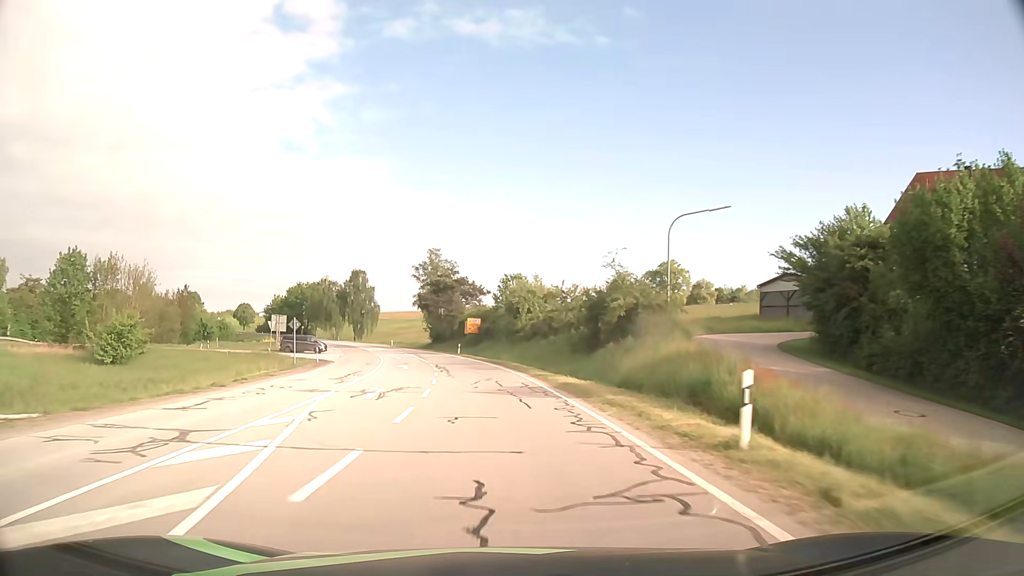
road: secondary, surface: asphalt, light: Day
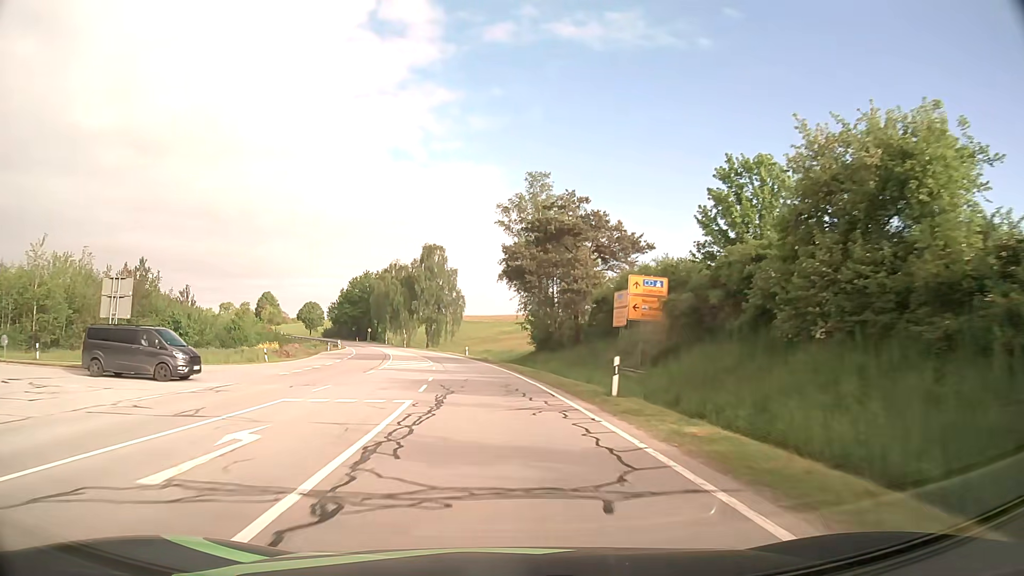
(-4.5, +52.2) m; -10°
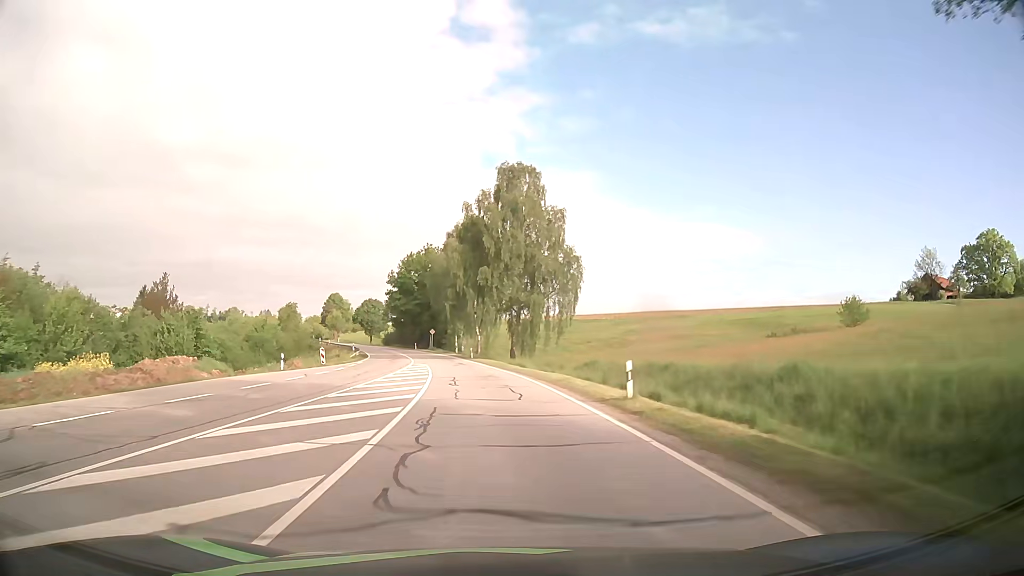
(-4.1, +52.3) m; -9°
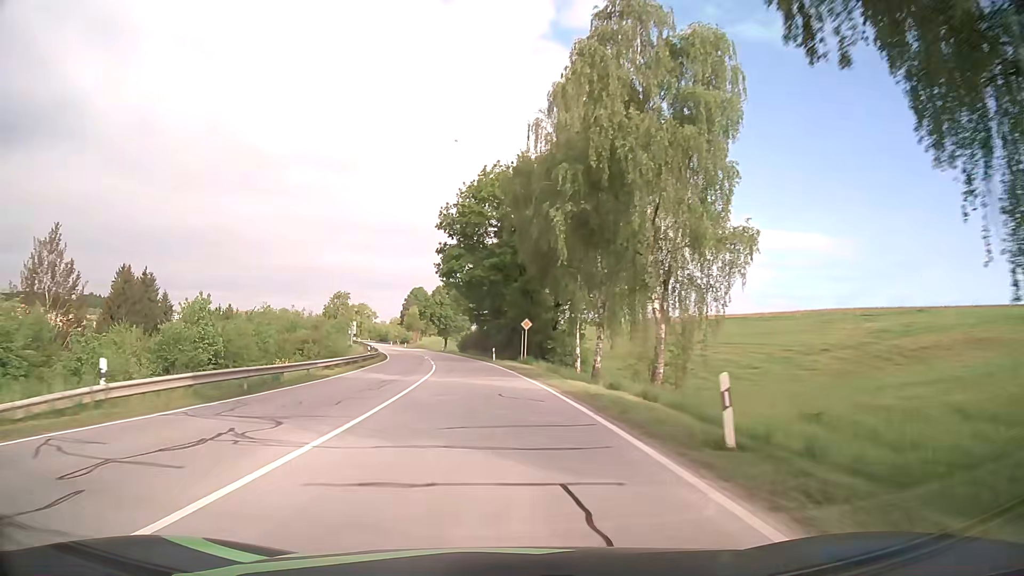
(-4.4, +52.4) m; -9°
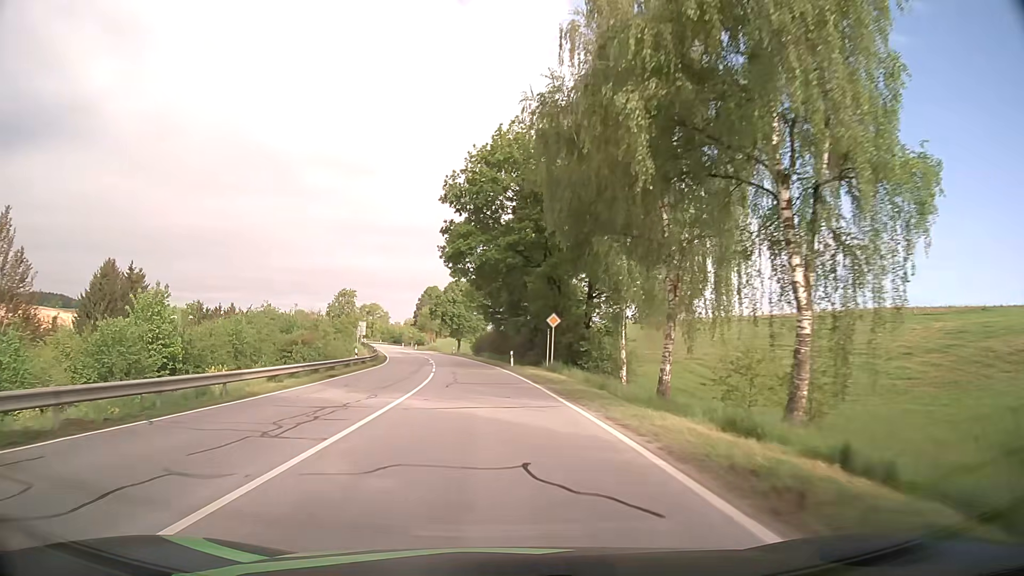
(-0.2, +10.5) m; -2°
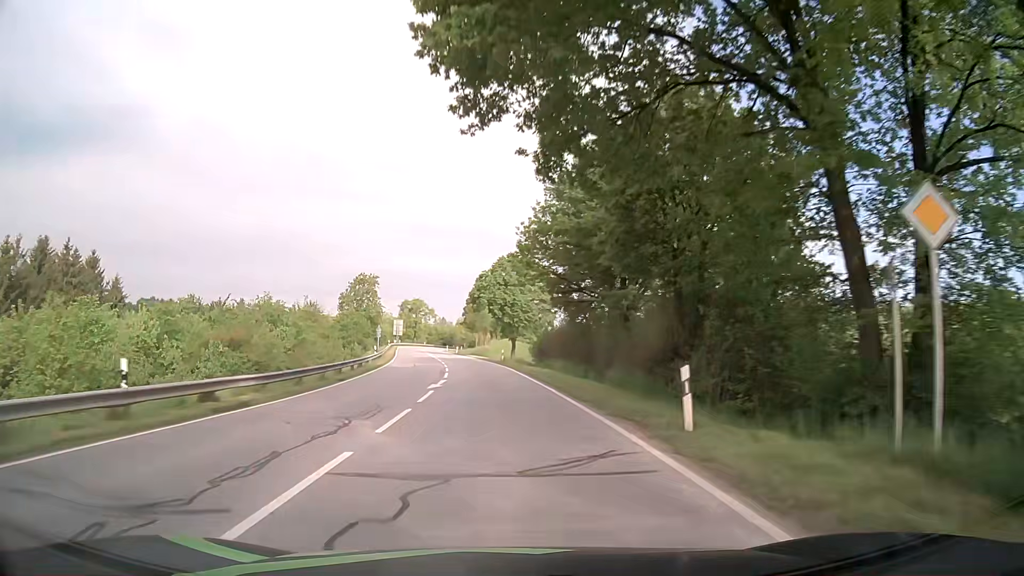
(-1.3, +31.4) m; -5°
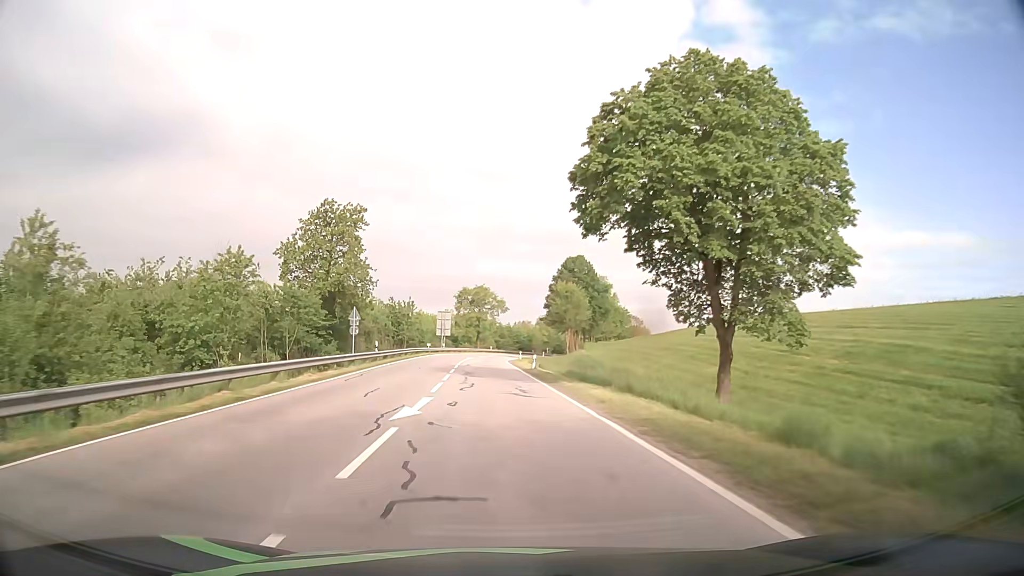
(-3.5, +52.2) m; -7°
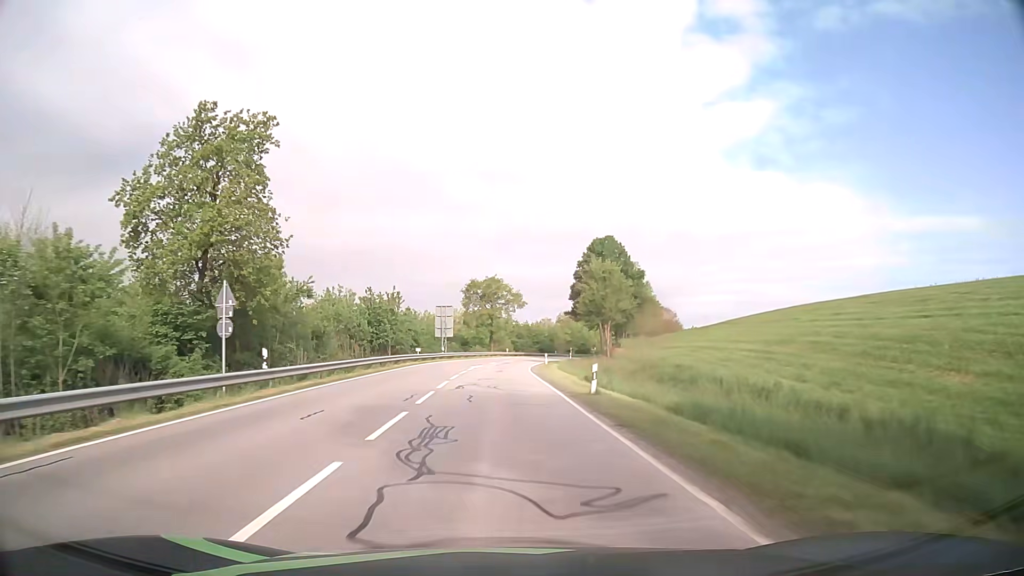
(-0.3, +21.1) m; -2°
(0, +10) (0, +20) (0, +30) (0, +40) (0, +50) (+1, +60) (+2, +70) (+3, +80) (+4, +90) (+6, +100) m
